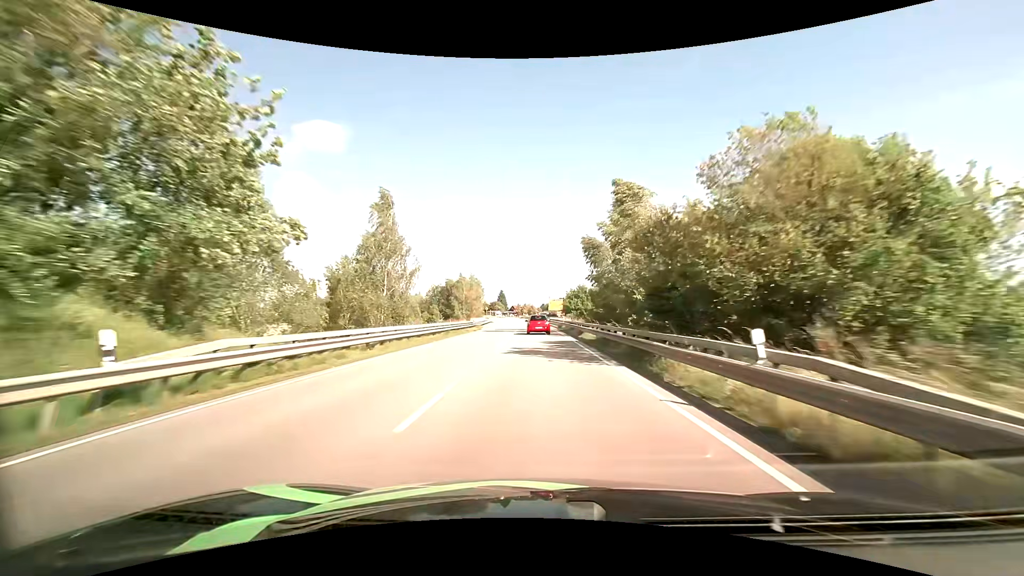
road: primary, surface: asphalt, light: Day
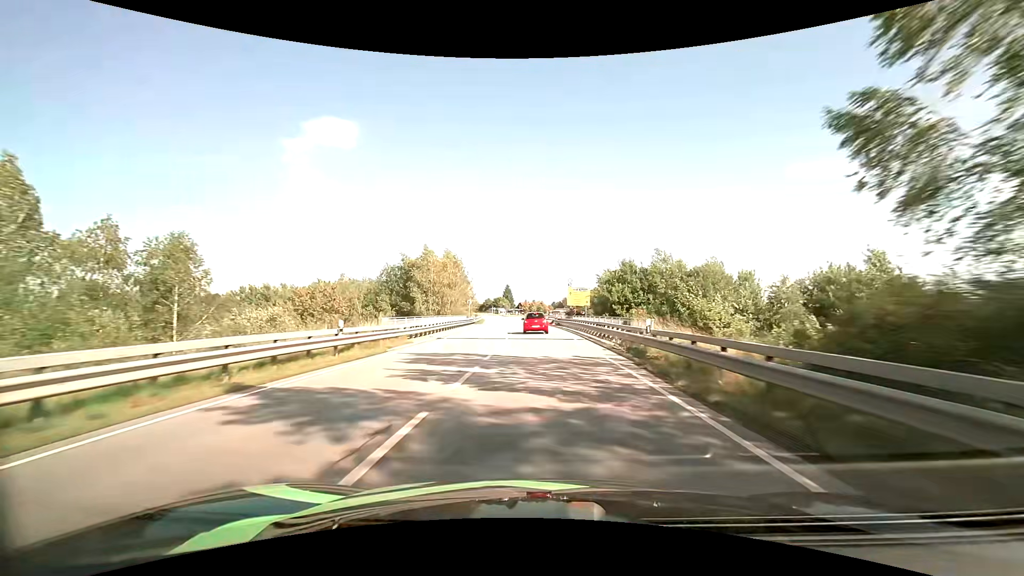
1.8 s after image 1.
(-0.5, +38.9) m; -1°
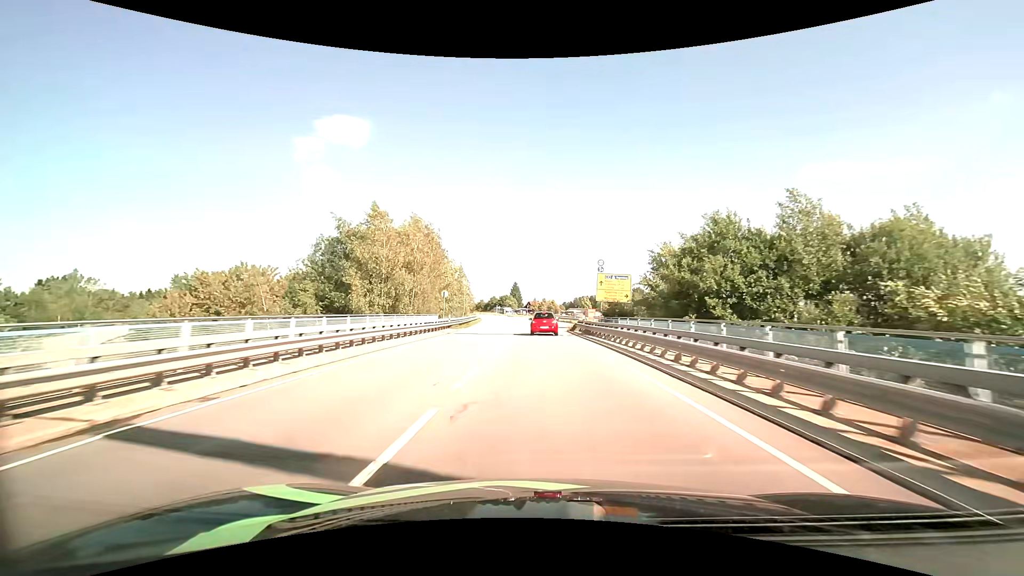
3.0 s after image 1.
(-0.3, +23.7) m; -1°
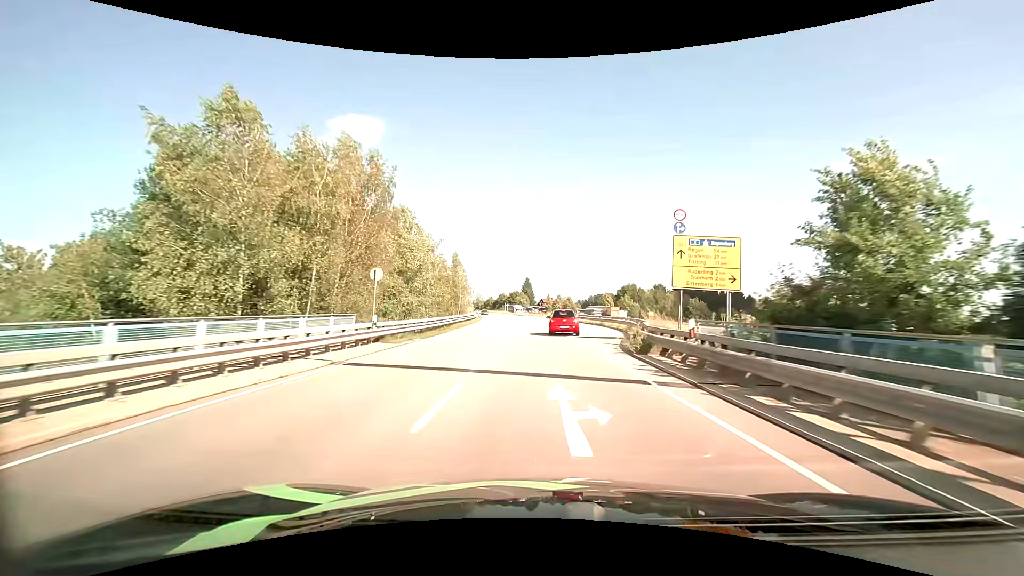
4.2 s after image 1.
(-0.2, +21.0) m; -1°
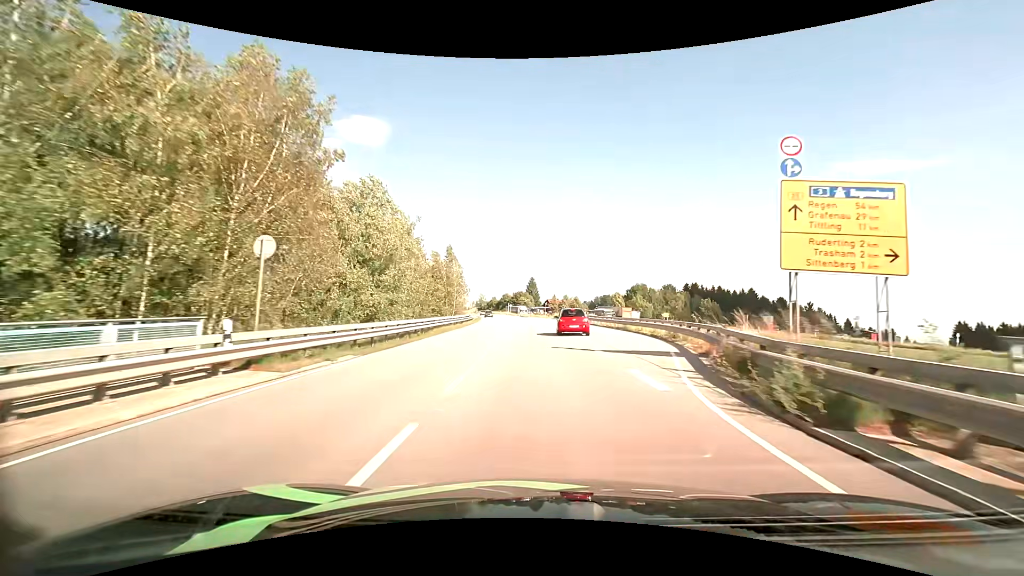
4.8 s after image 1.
(0.0, +9.5) m; -1°
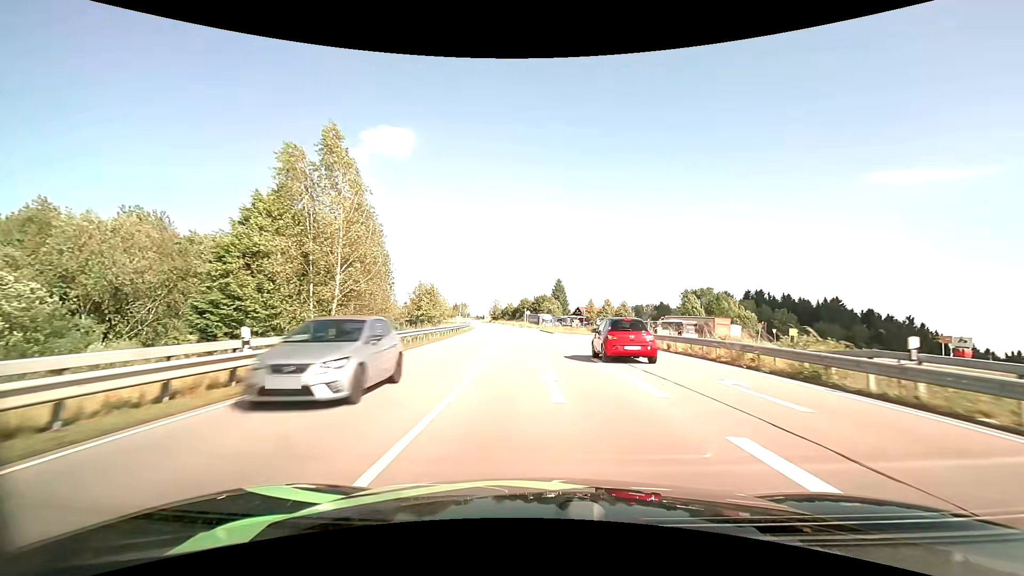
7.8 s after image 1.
(-1.2, +48.2) m; -3°
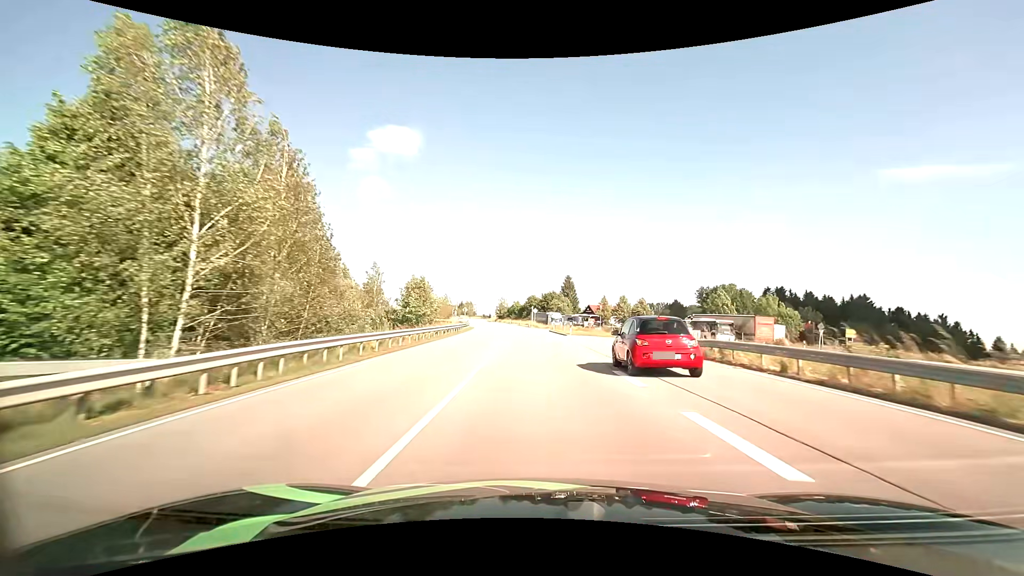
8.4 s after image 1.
(0.0, +10.5) m; -1°
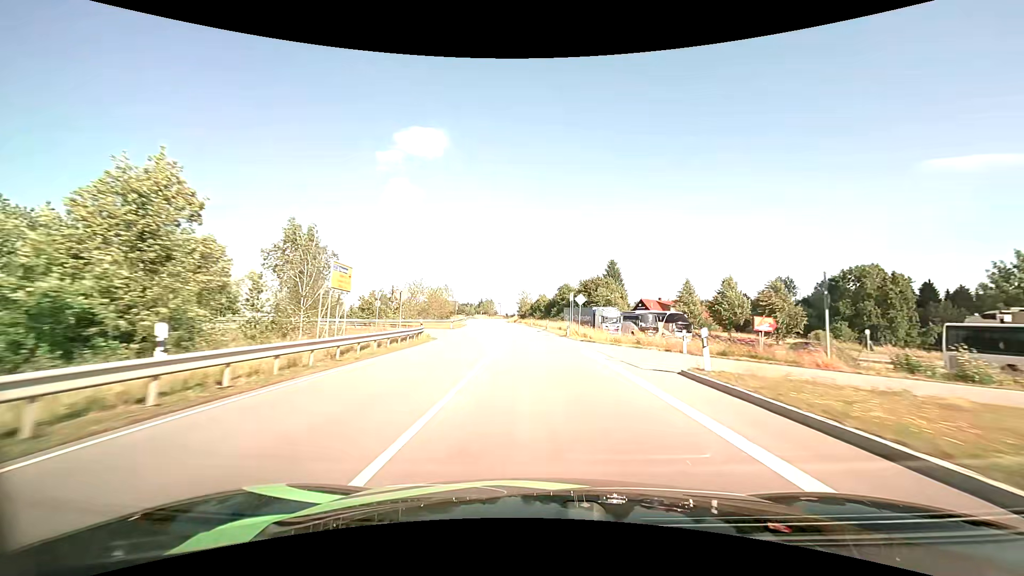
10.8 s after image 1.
(-1.4, +45.1) m; -3°
(0, +10) (0, +20) (-1, +30) (-1, +40) (-2, +50) (-2, +60) (-3, +70) (-4, +80) (-5, +90) (-6, +100) m
